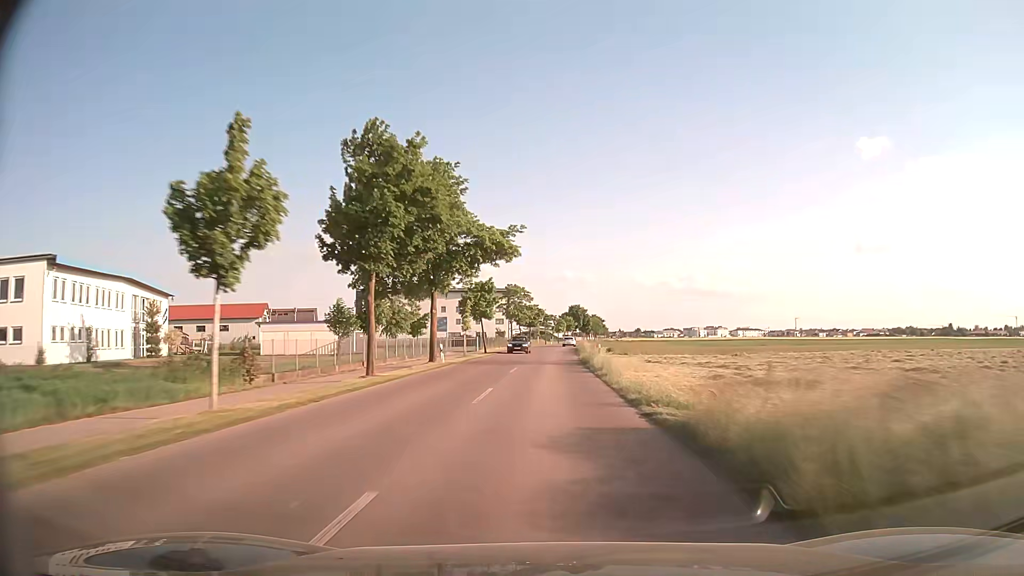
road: tertiary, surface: asphalt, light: Day
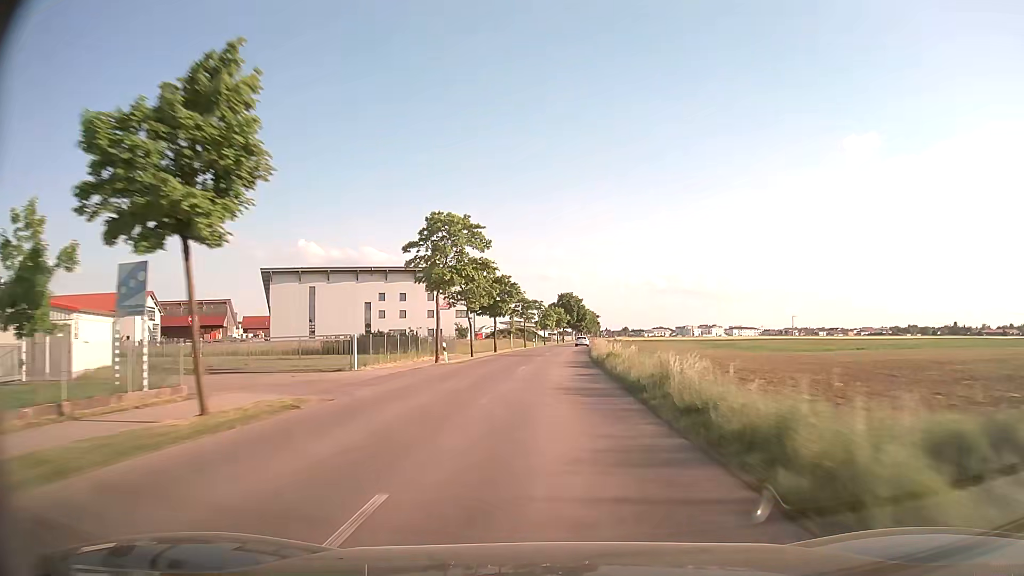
(+0.4, +47.9) m; +1°
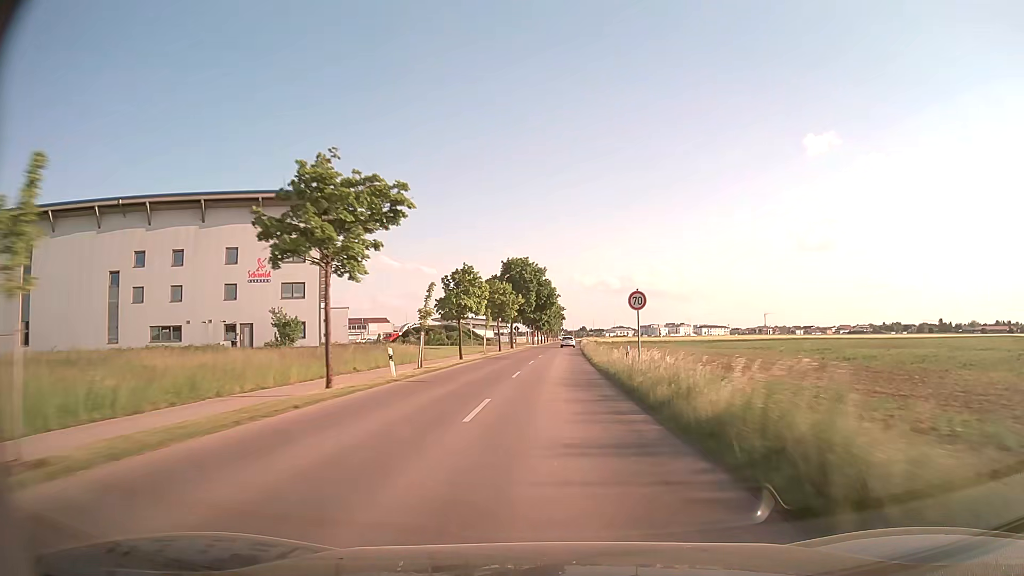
(+2.3, +62.8) m; +4°
(0, +10) (0, +20) (0, +30) (+1, +40) (+1, +50) (+1, +60) (+2, +70) (+2, +80) (+3, +90) (+3, +100) m
